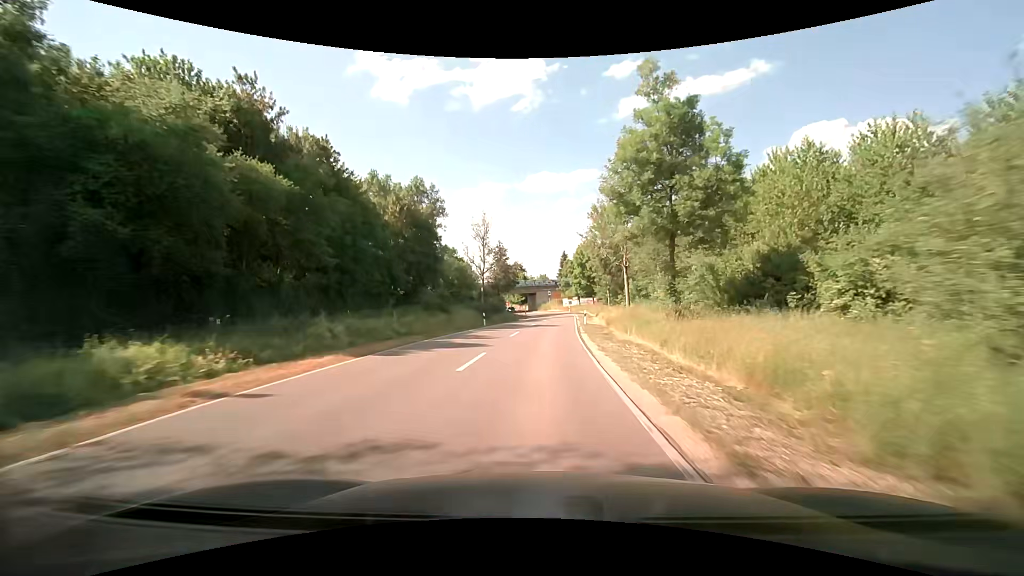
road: tertiary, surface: asphalt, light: Day
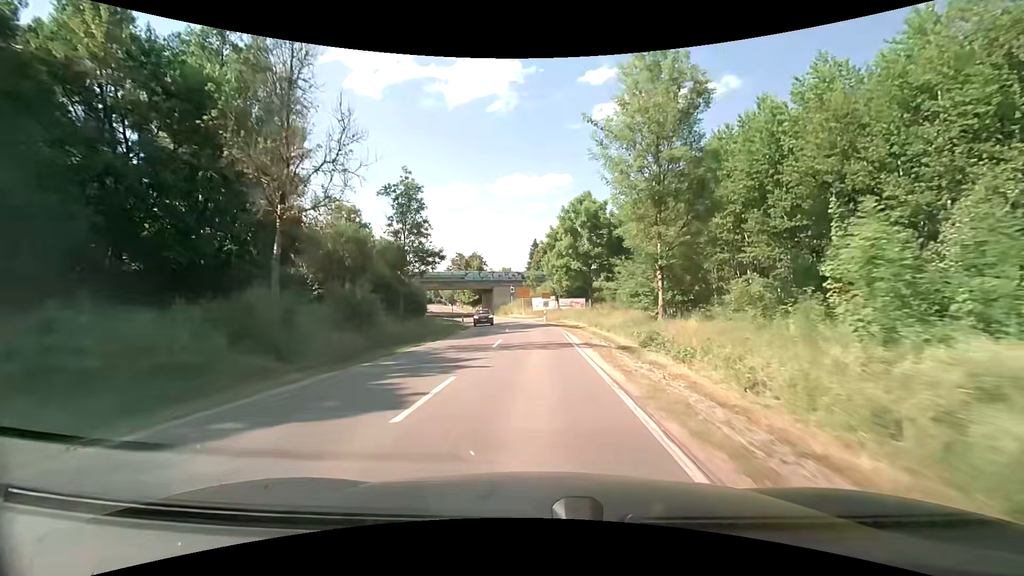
(+1.6, +39.8) m; +3°
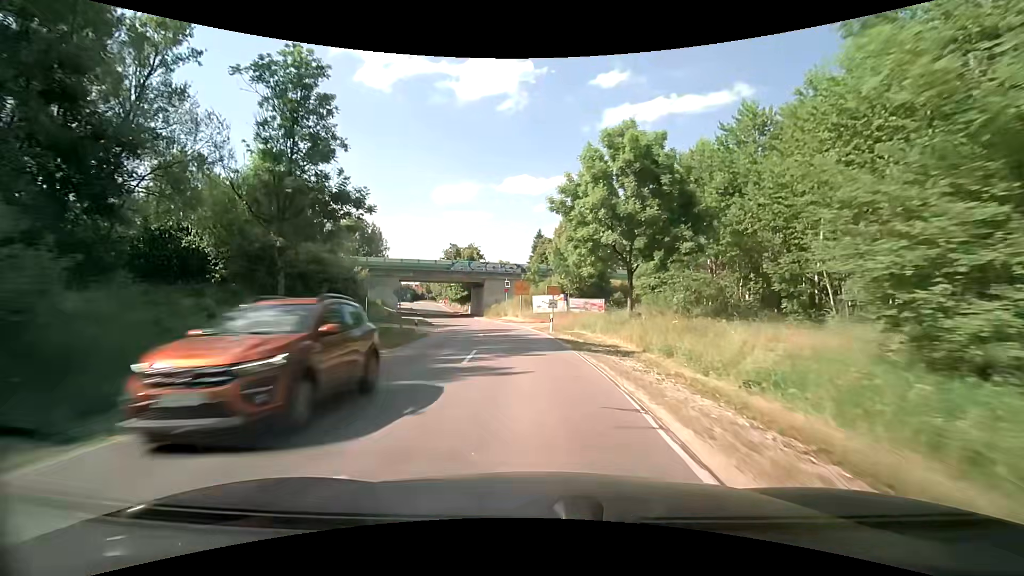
(0.0, +17.8) m; 0°
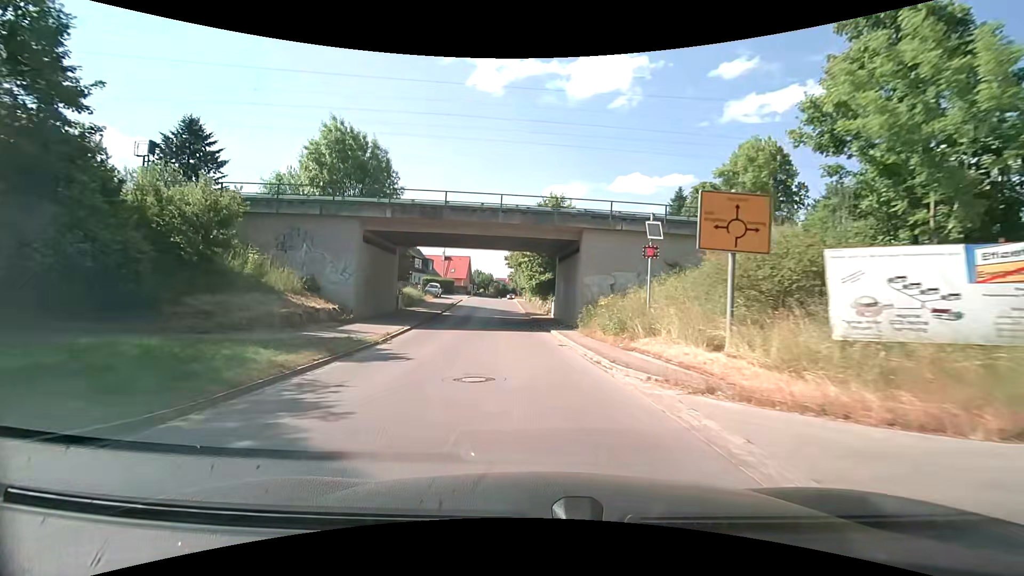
(-3.5, +40.6) m; -12°
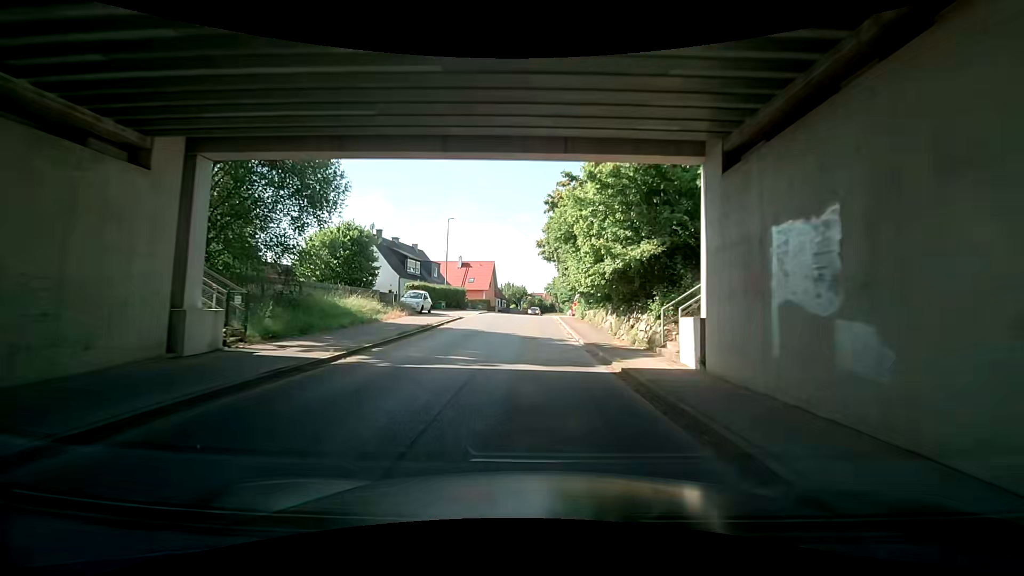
(-1.4, +25.1) m; -5°
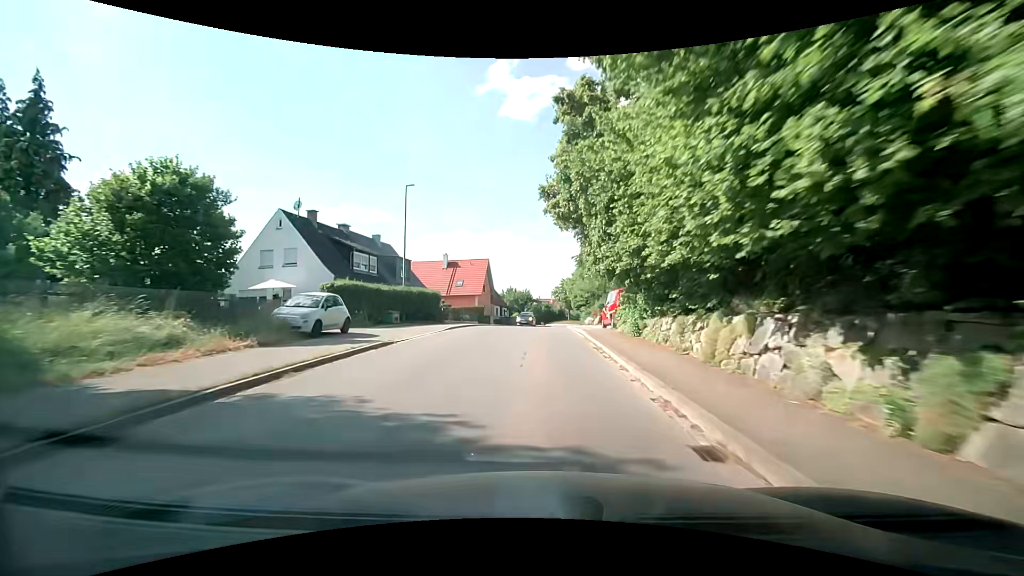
(-0.4, +16.8) m; -3°
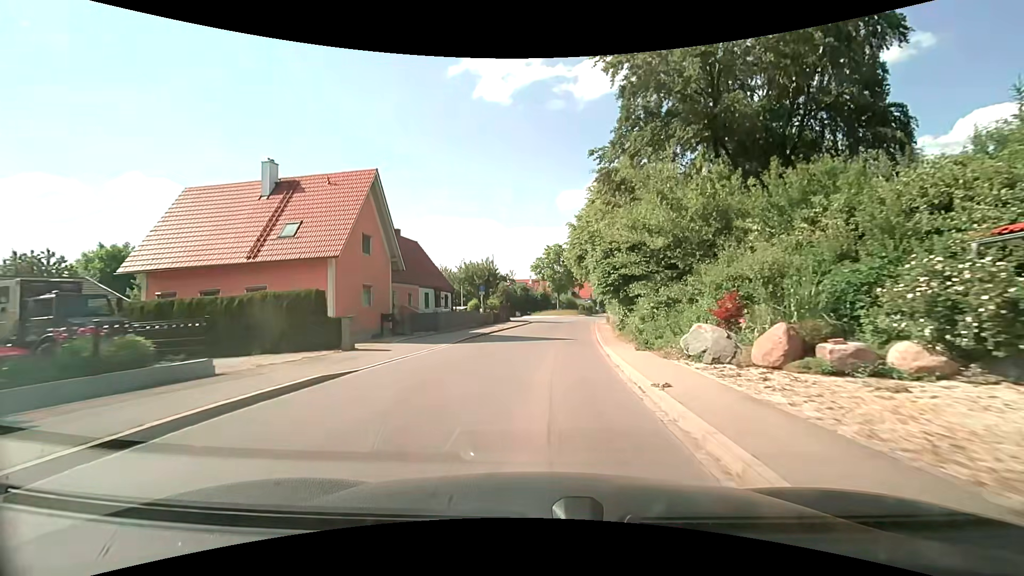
(+2.1, +37.9) m; +5°
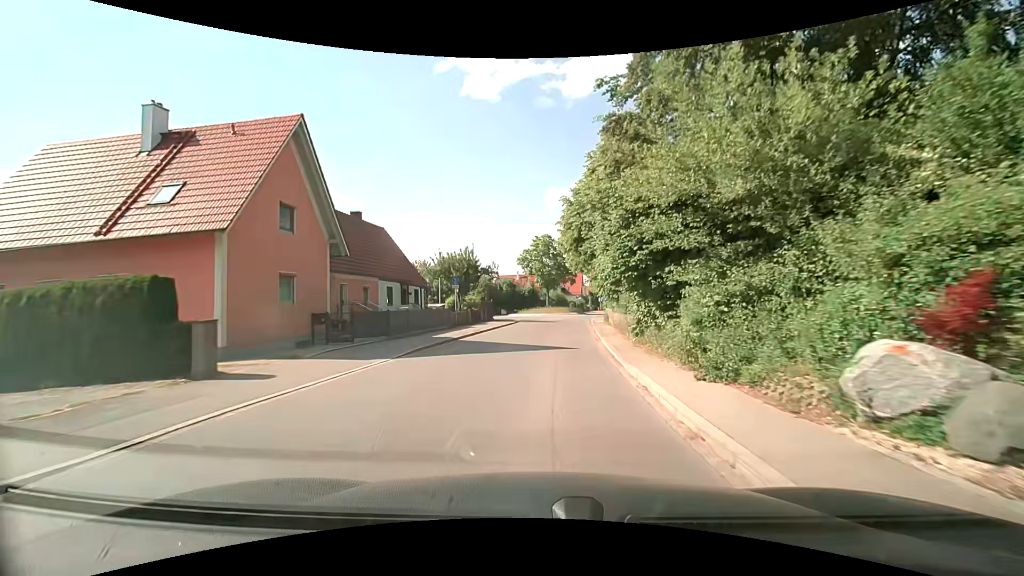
(+0.1, +6.8) m; +1°
